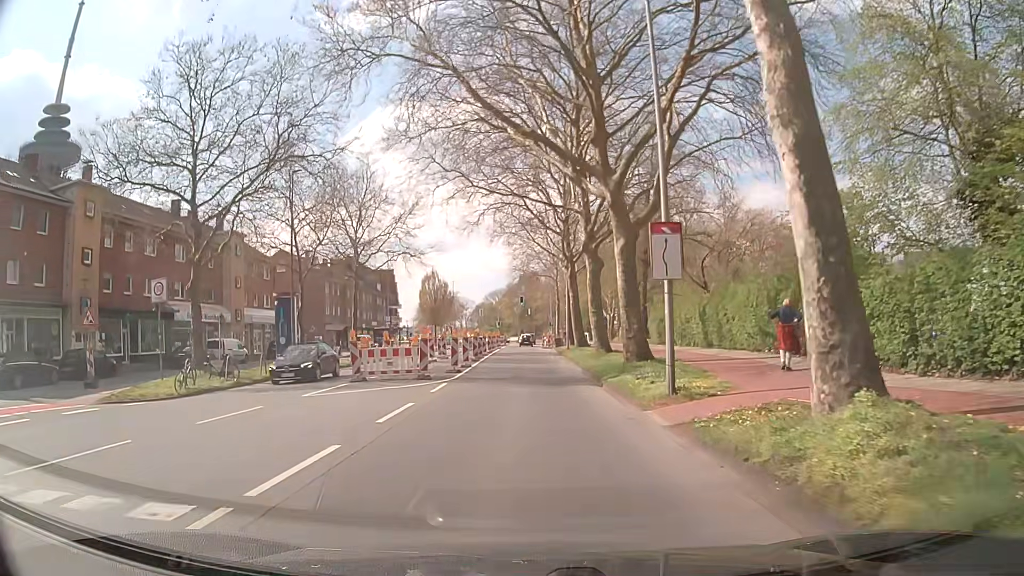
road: secondary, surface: asphalt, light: Day
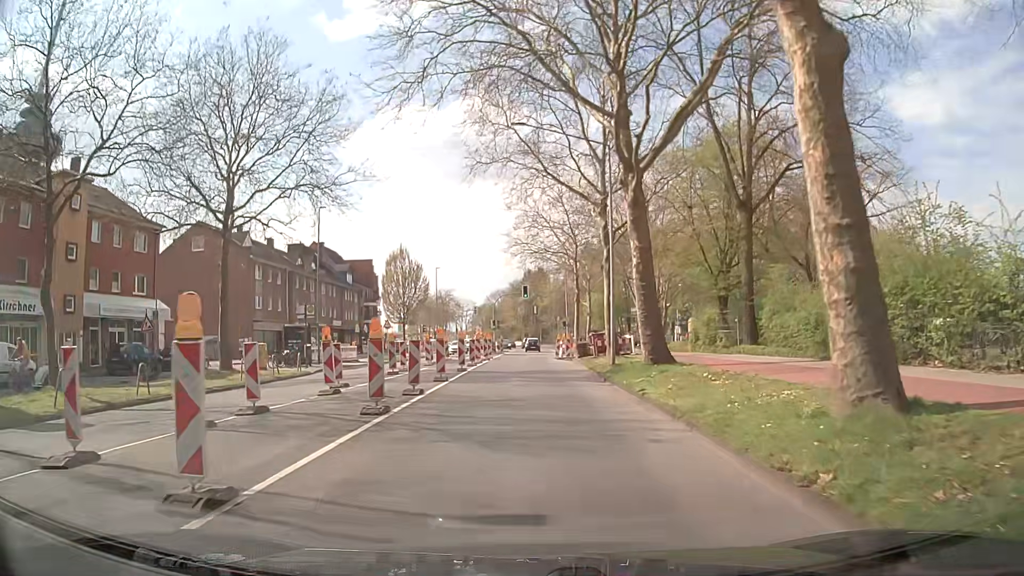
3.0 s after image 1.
(-0.1, +25.0) m; -1°
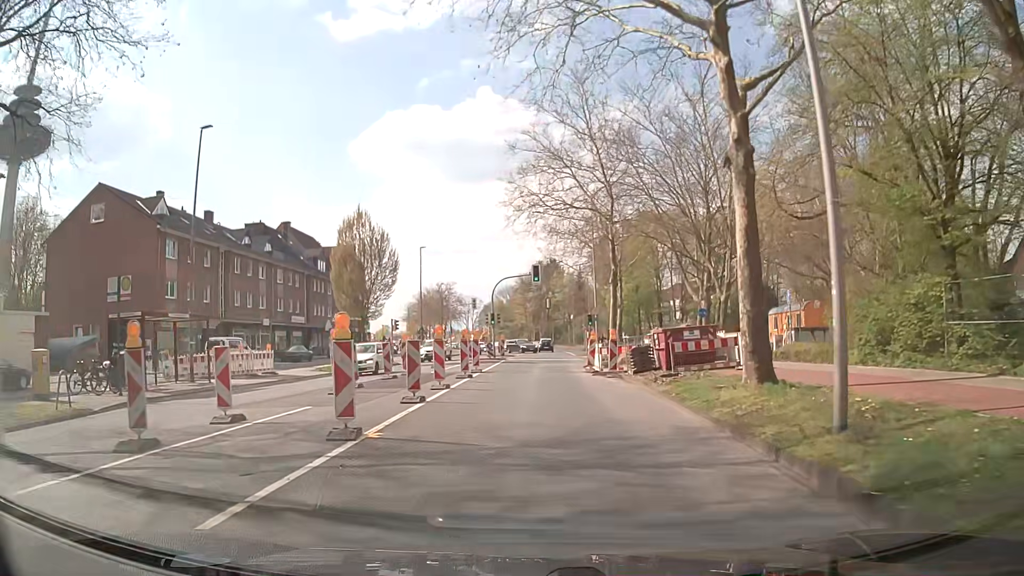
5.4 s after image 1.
(+0.1, +18.8) m; -1°
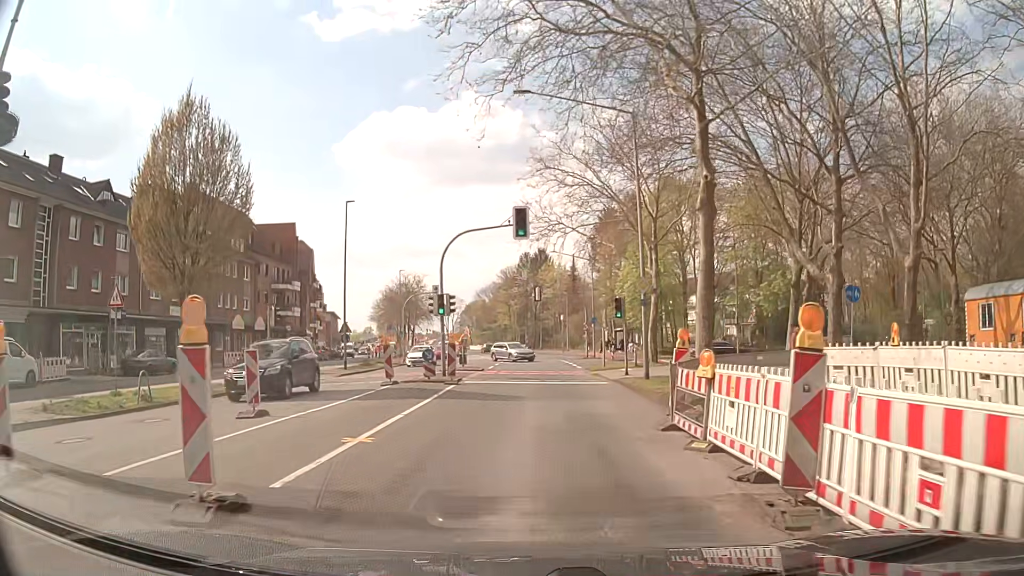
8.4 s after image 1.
(+0.4, +22.3) m; +2°
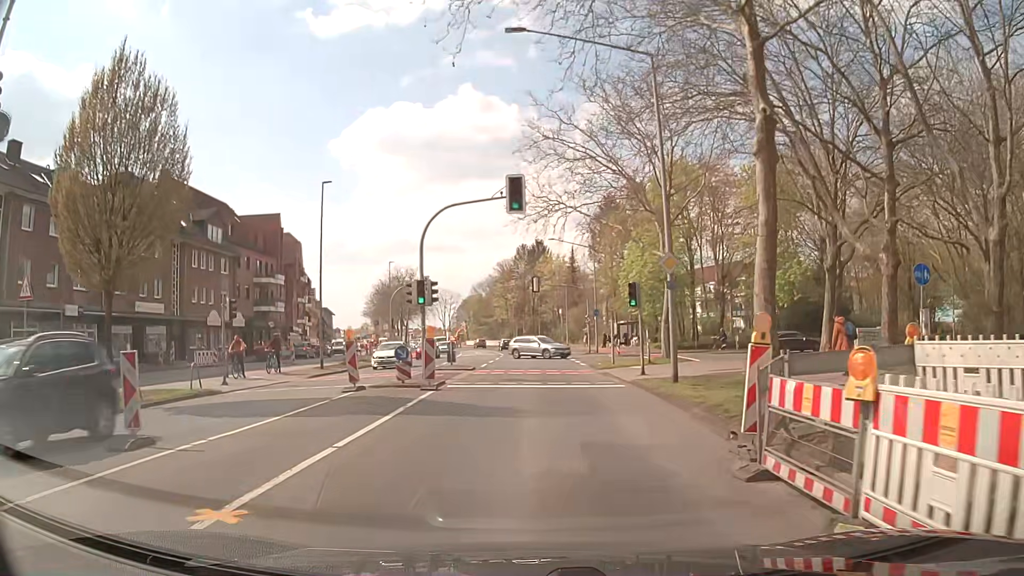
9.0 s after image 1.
(0.0, +4.4) m; 0°
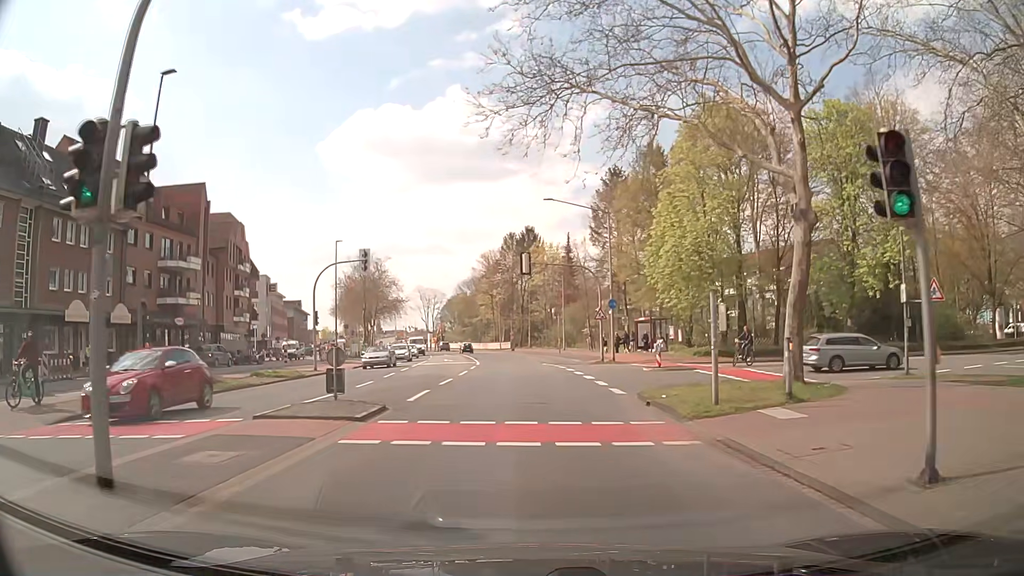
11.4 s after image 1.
(+0.1, +17.6) m; 0°
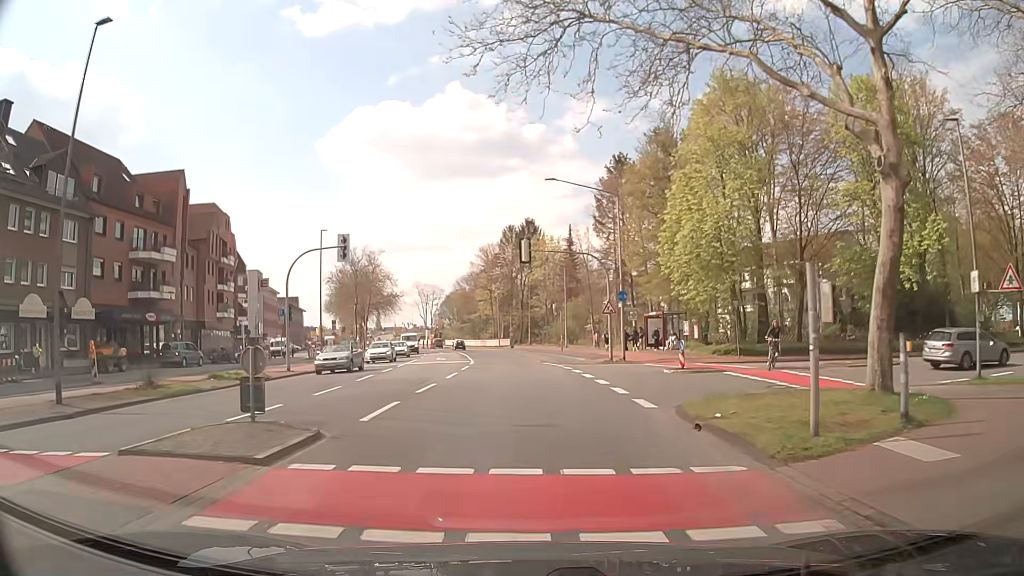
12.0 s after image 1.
(+0.1, +4.4) m; +1°
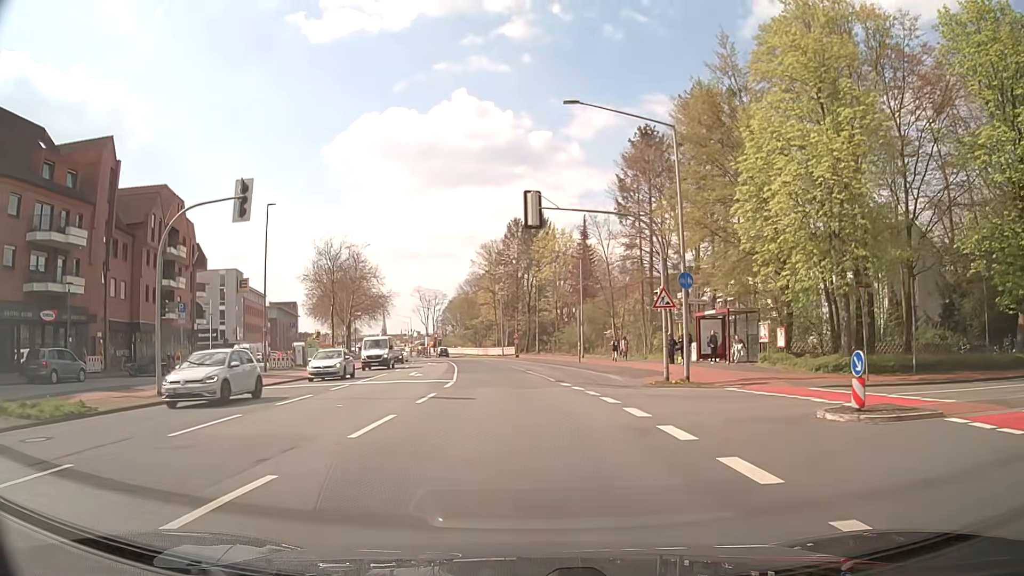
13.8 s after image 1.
(-0.2, +13.2) m; 0°
(0, +10) (-1, +20) (-2, +30) (-3, +40) (-4, +50) (-6, +60) (-7, +70) (-9, +79) (-12, +89) (-14, +99) m
